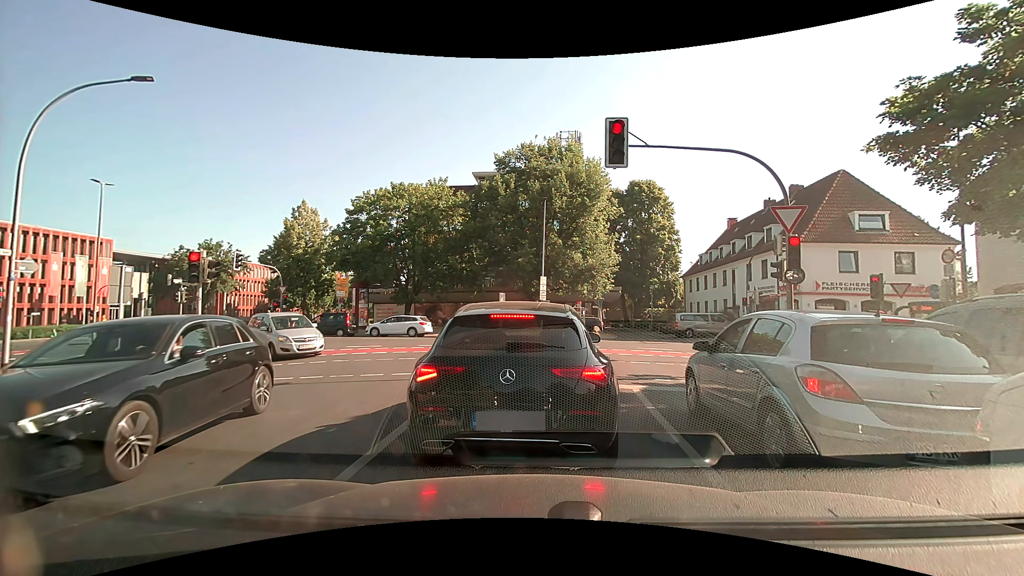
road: secondary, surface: asphalt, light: Day
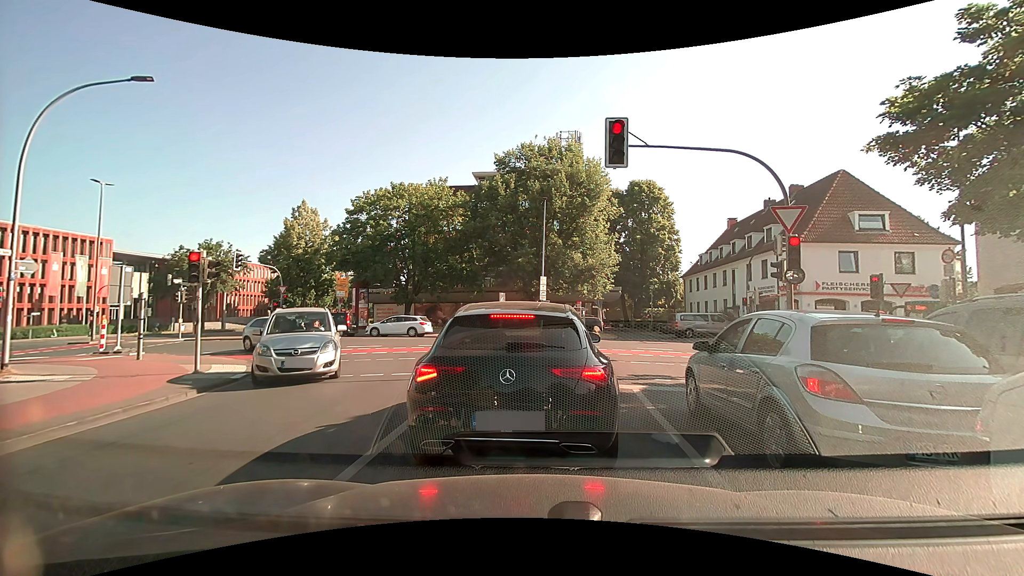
(0.0, 0.0) m; 0°
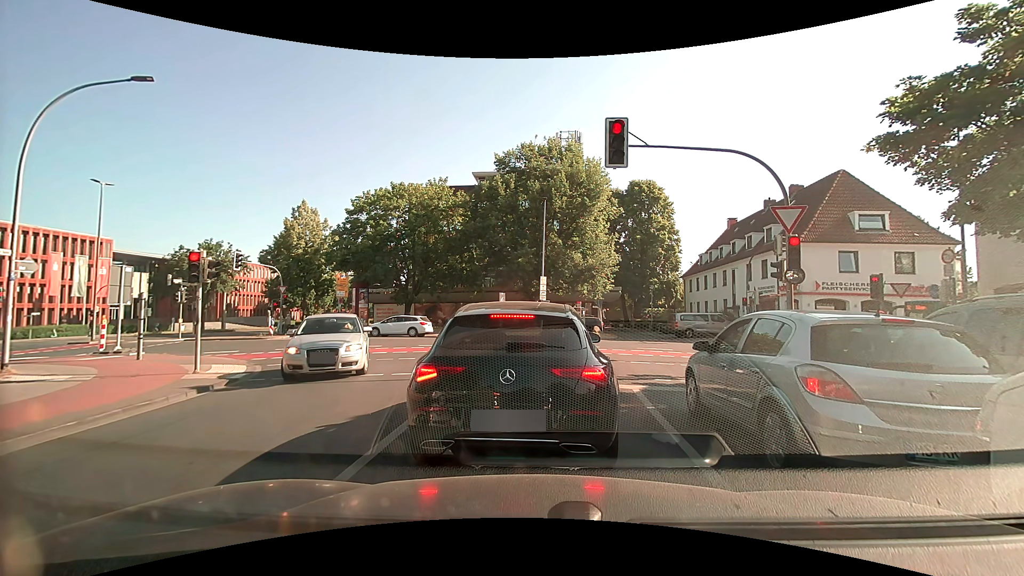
(0.0, 0.0) m; 0°
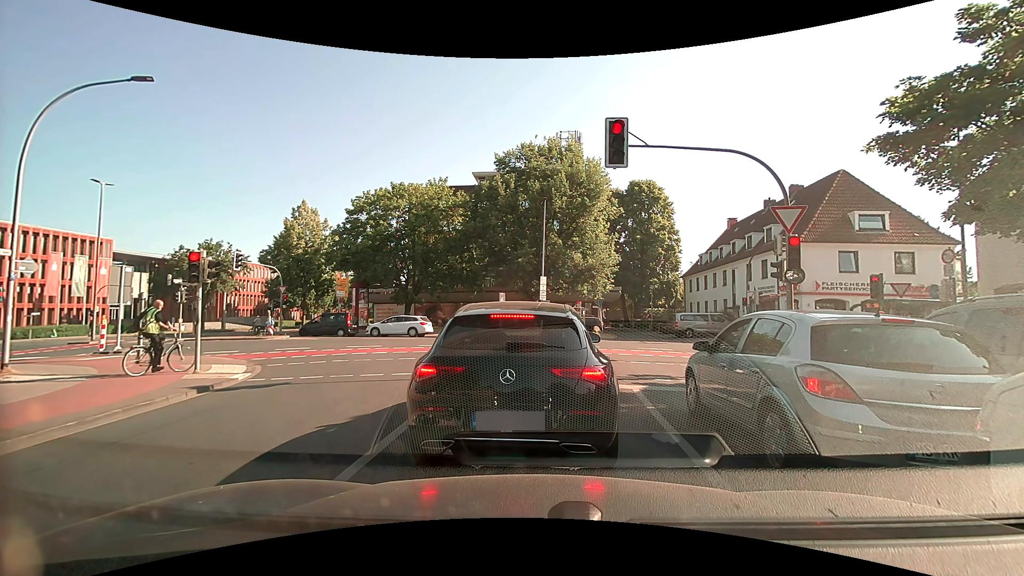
(0.0, 0.0) m; 0°
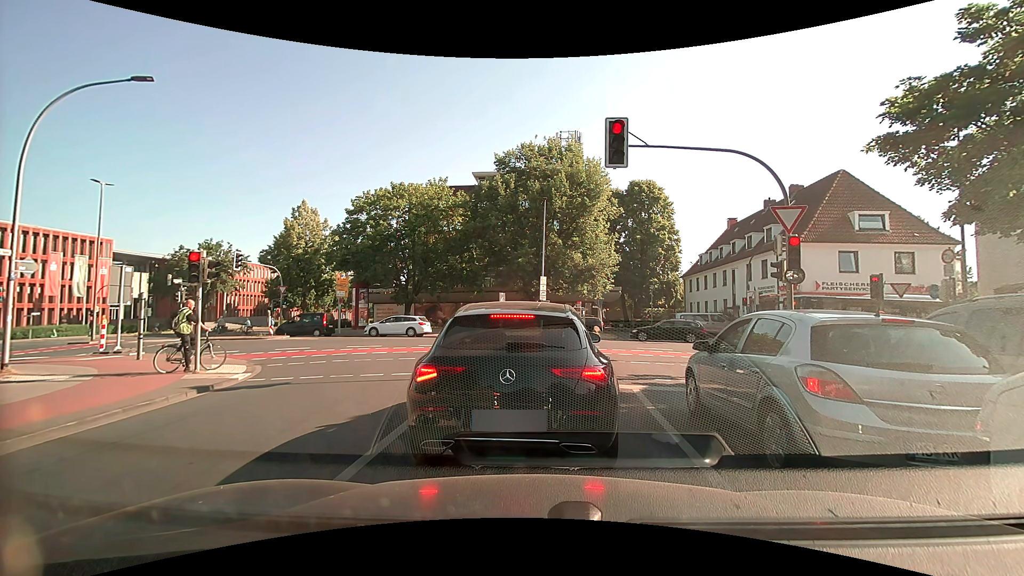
(0.0, 0.0) m; 0°
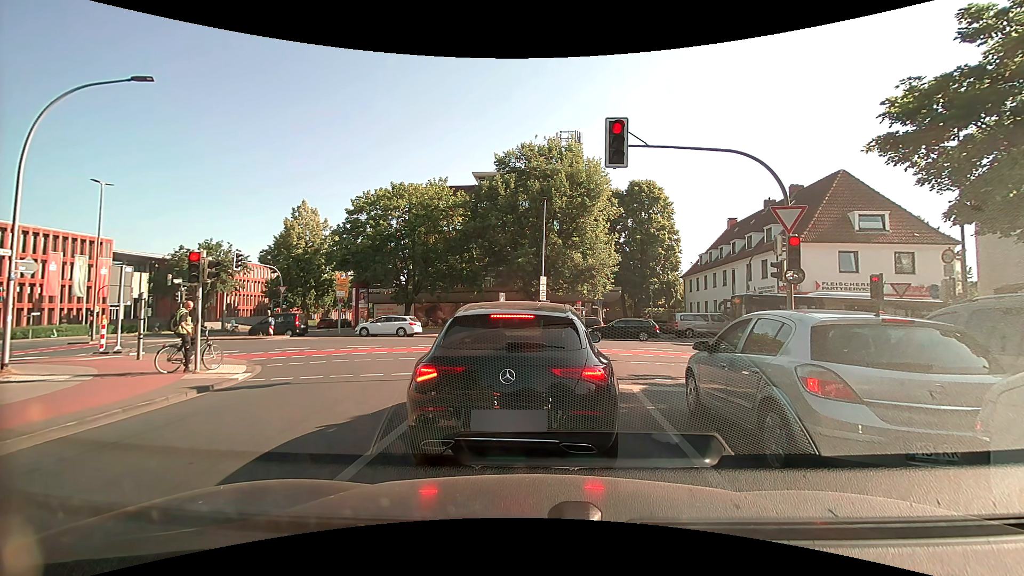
(0.0, 0.0) m; 0°
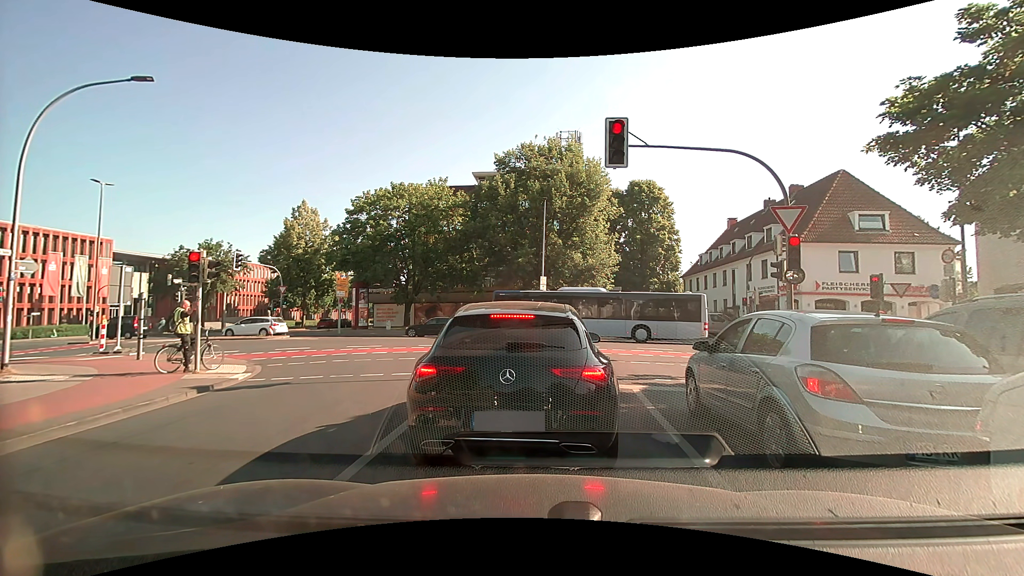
(0.0, 0.0) m; 0°
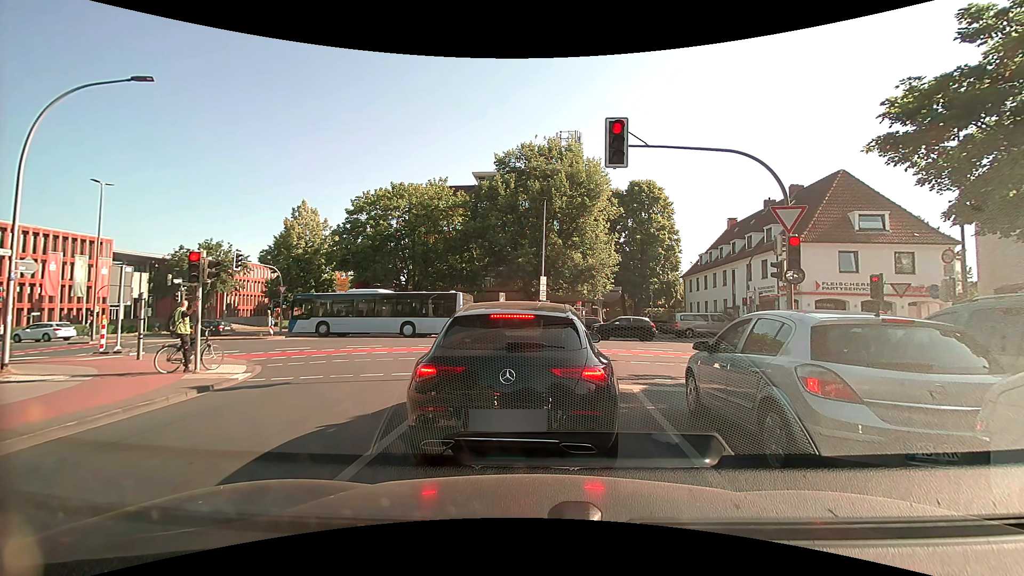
(0.0, 0.0) m; 0°
